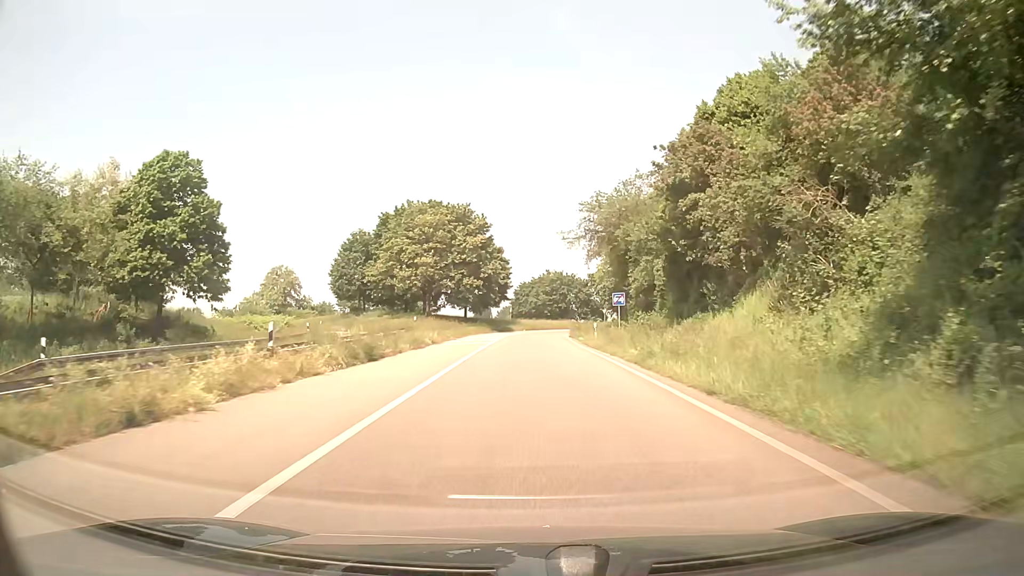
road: trunk_link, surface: asphalt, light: Day
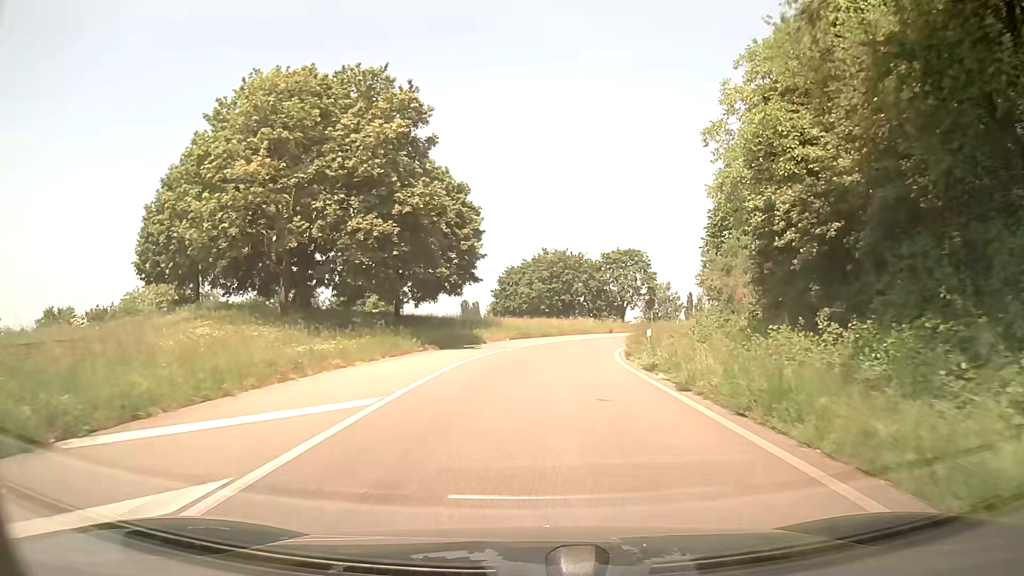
(0.0, +40.2) m; 0°
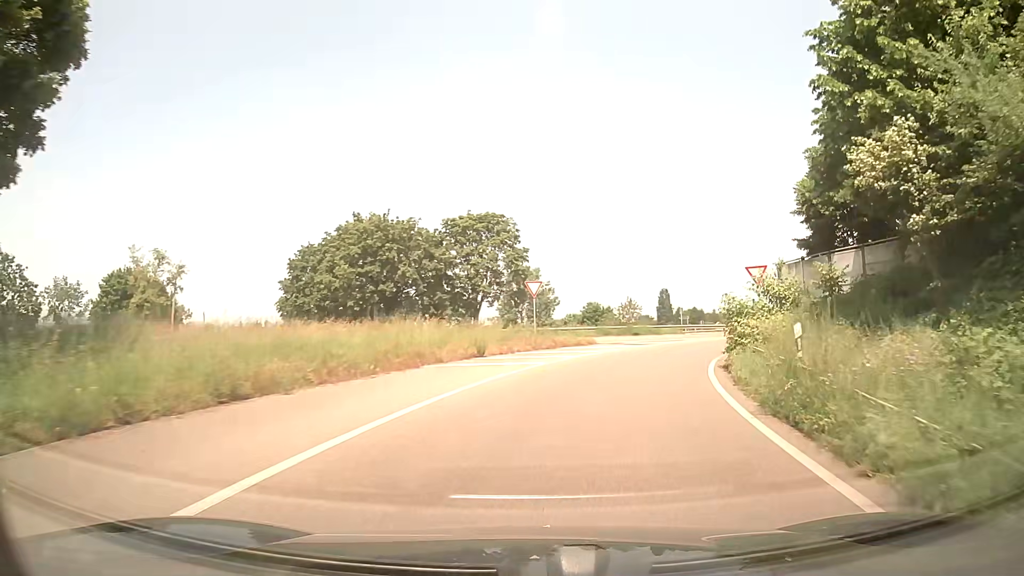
(+2.7, +35.7) m; +14°
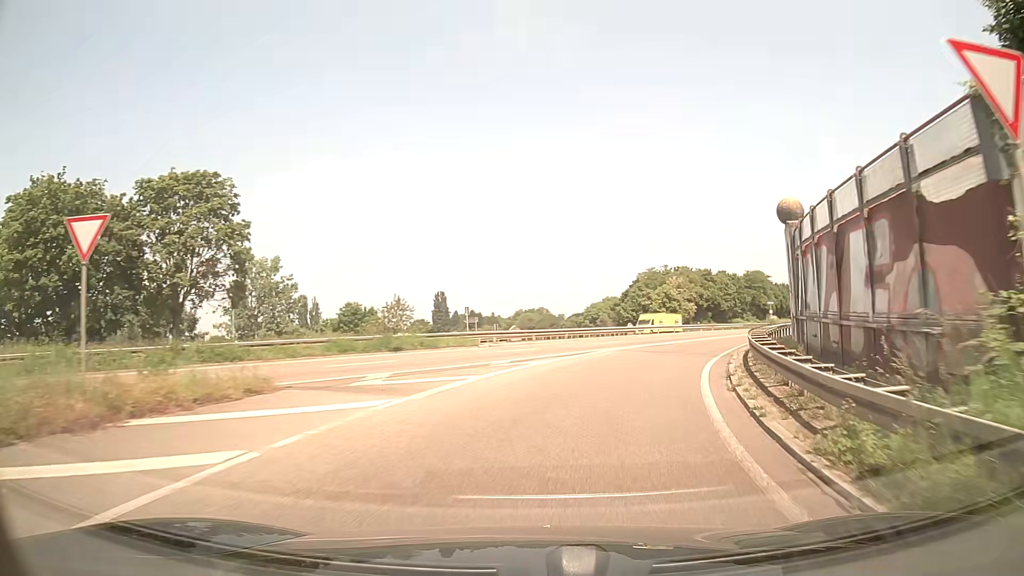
(+3.4, +20.7) m; +19°
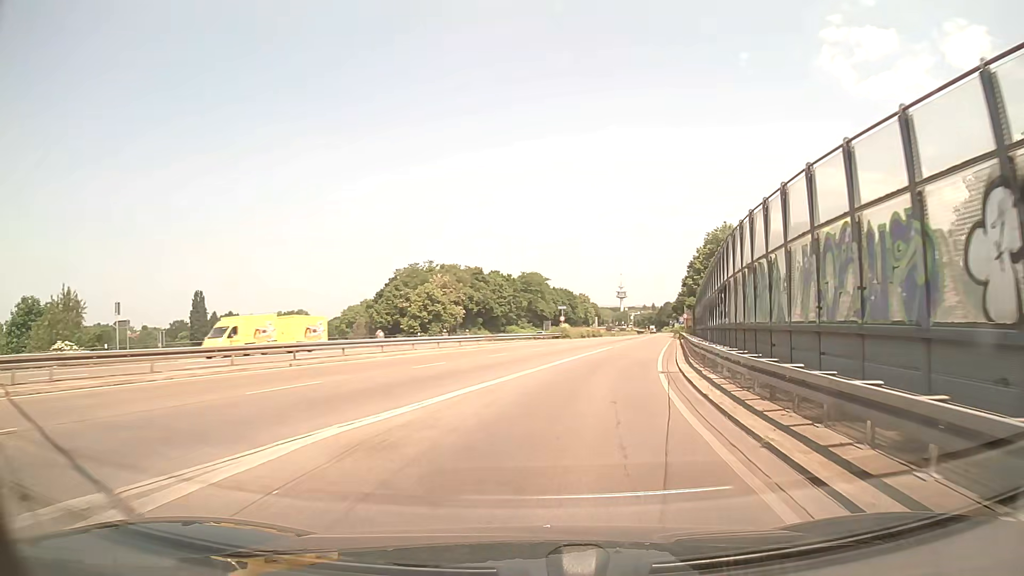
(+4.1, +21.2) m; +21°
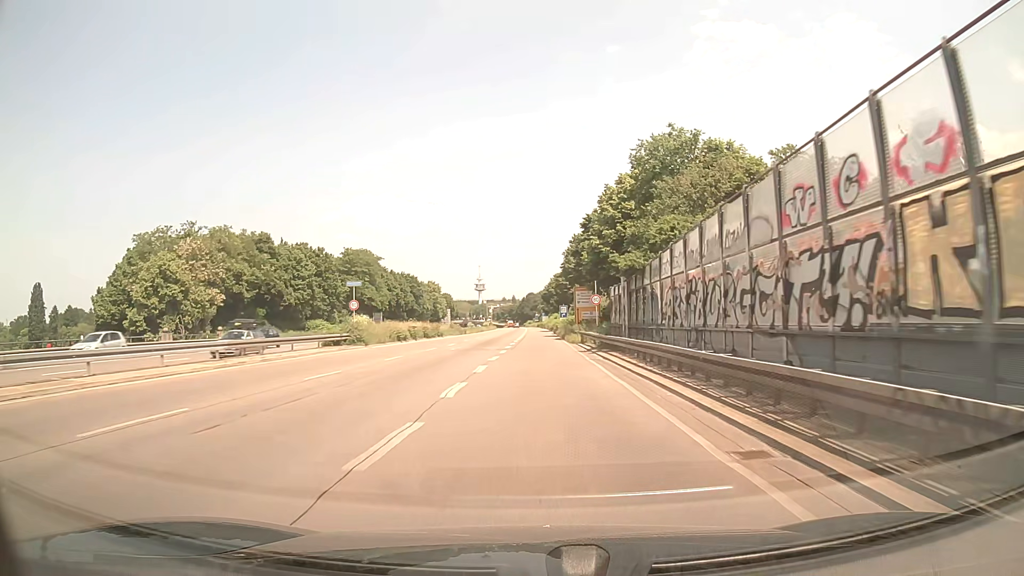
(+5.3, +40.1) m; +12°
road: trunk
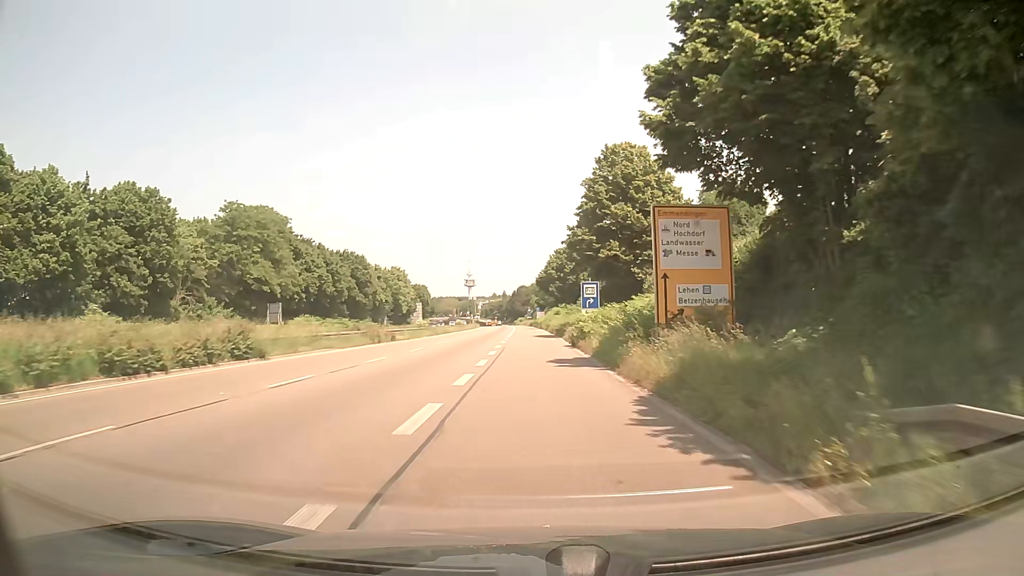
(0.0, +47.2) m; 0°
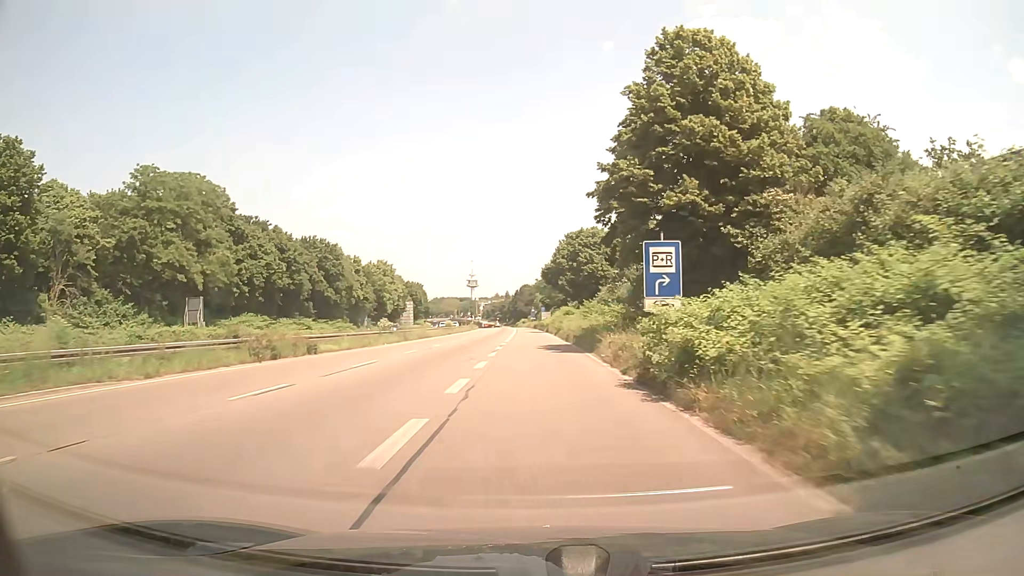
(0.0, +20.2) m; 0°
(0, +10) (0, +20) (0, +30) (0, +40) (0, +50) (0, +60) (0, +70) (0, +80) (0, +90) (0, +100) m
